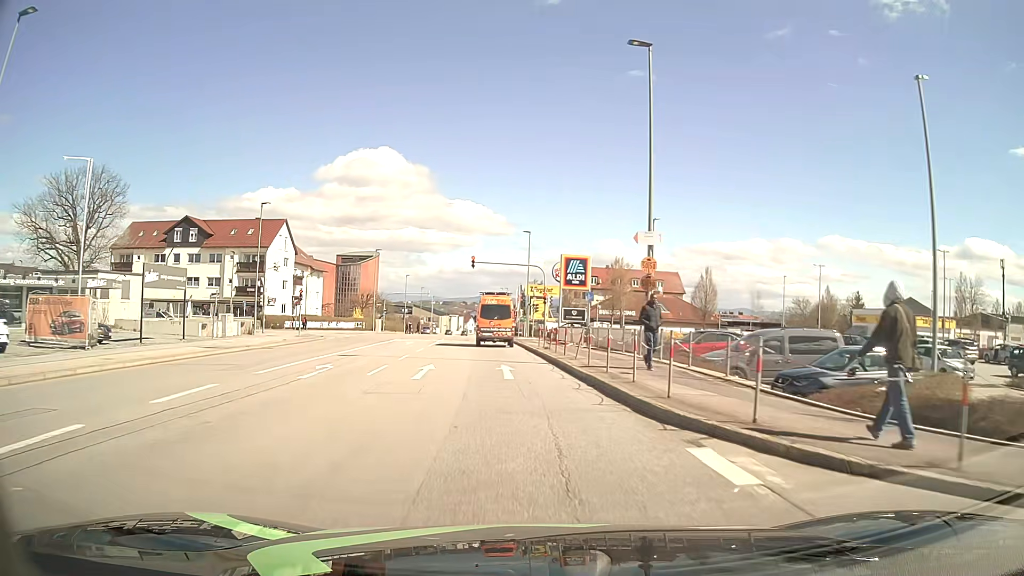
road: tertiary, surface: asphalt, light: Day
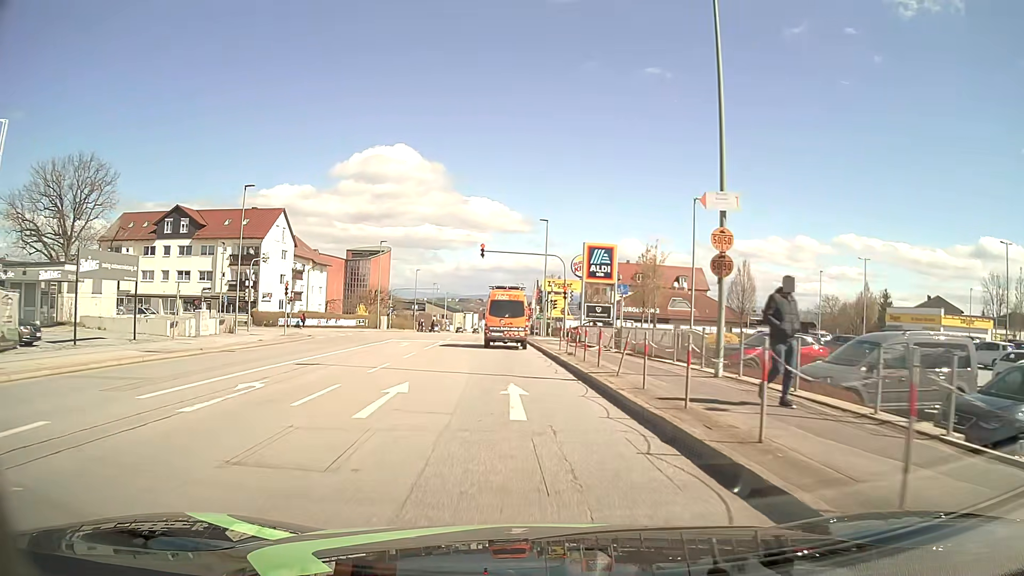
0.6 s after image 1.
(-0.1, +6.1) m; -1°
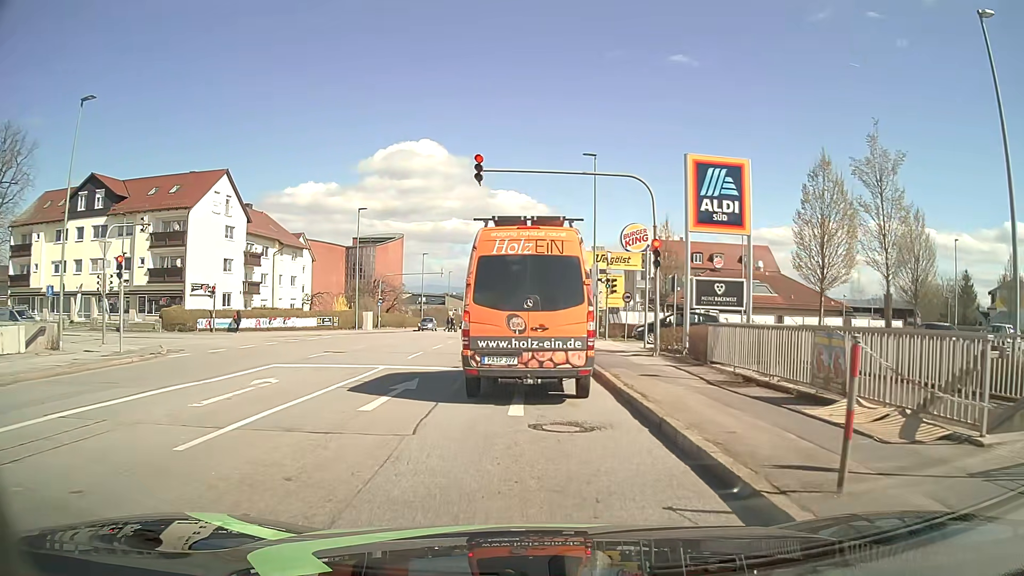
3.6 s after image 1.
(-0.7, +21.4) m; -3°
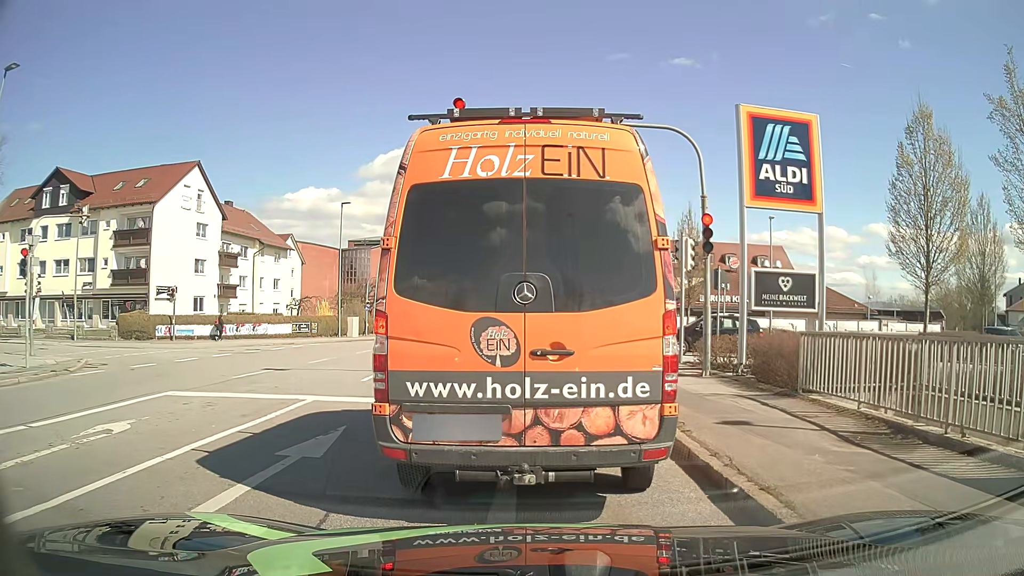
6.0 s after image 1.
(0.0, +5.1) m; +1°
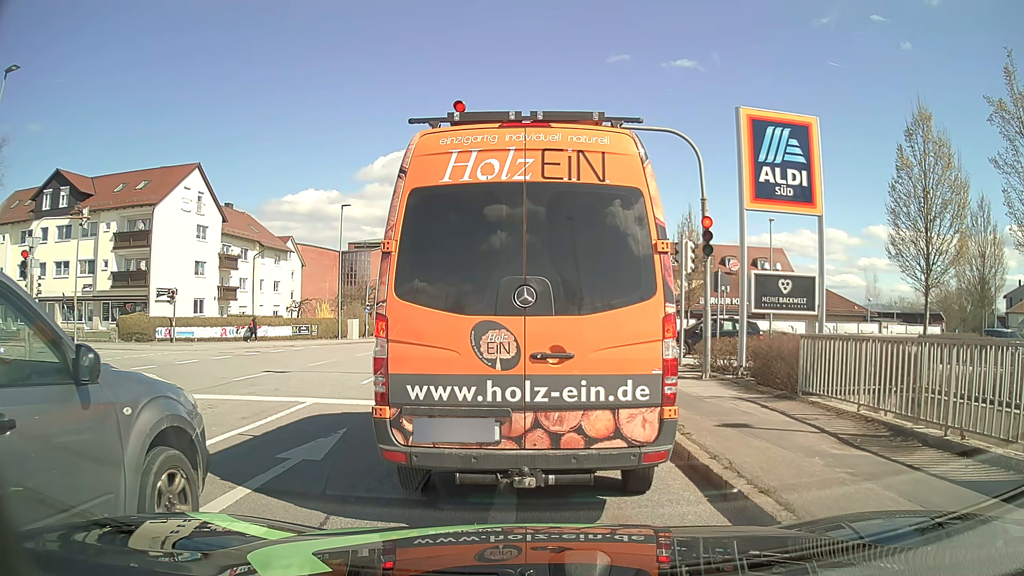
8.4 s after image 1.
(0.0, +0.1) m; 0°
